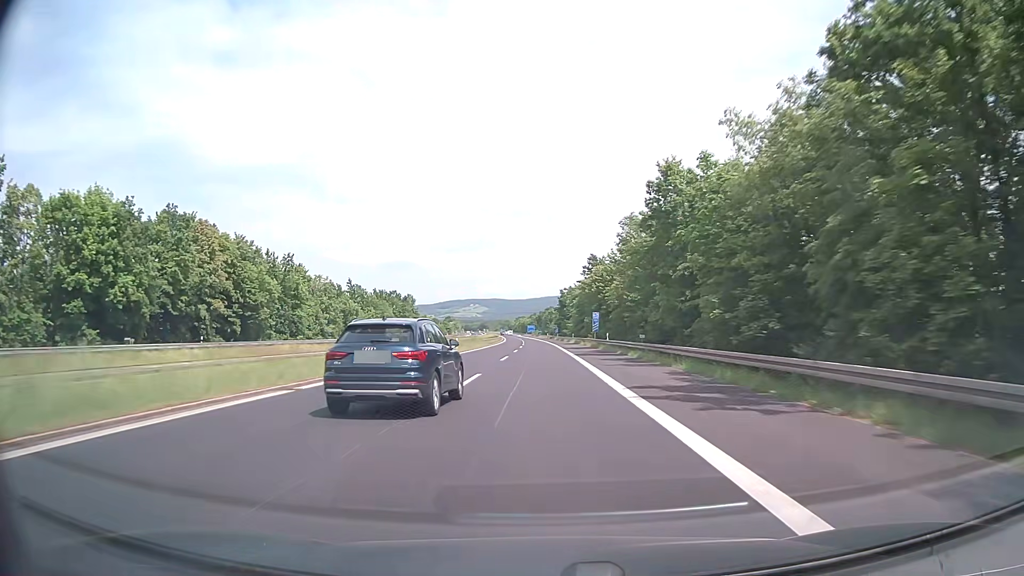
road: motorway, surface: asphalt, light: Day
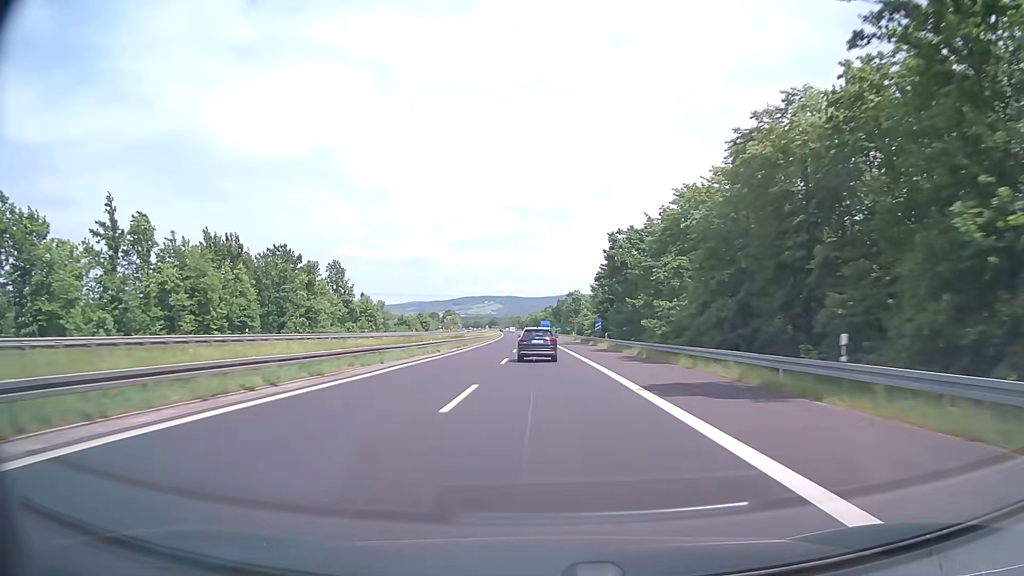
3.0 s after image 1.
(-1.0, +95.3) m; -1°
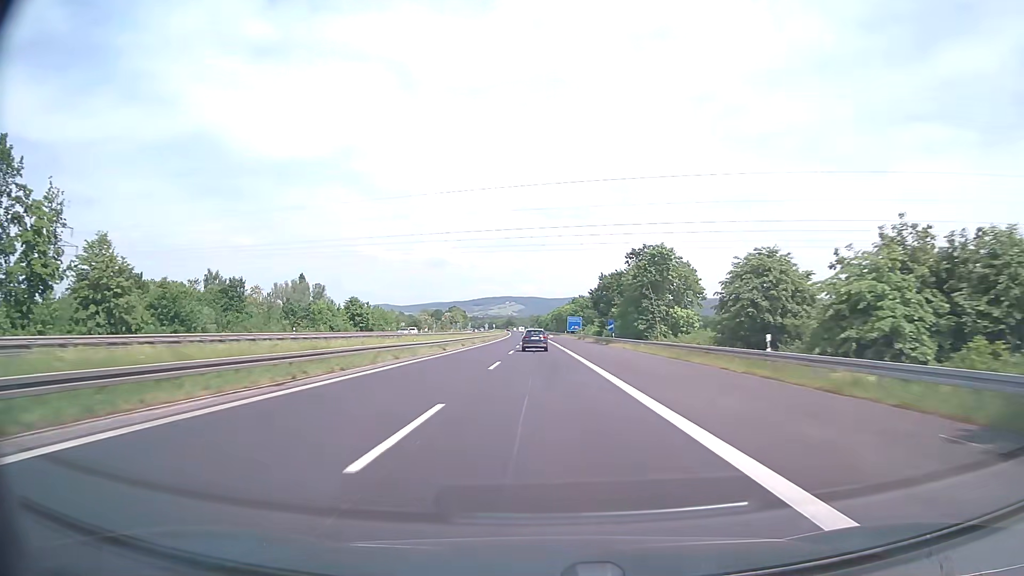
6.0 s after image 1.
(-1.8, +95.2) m; -2°
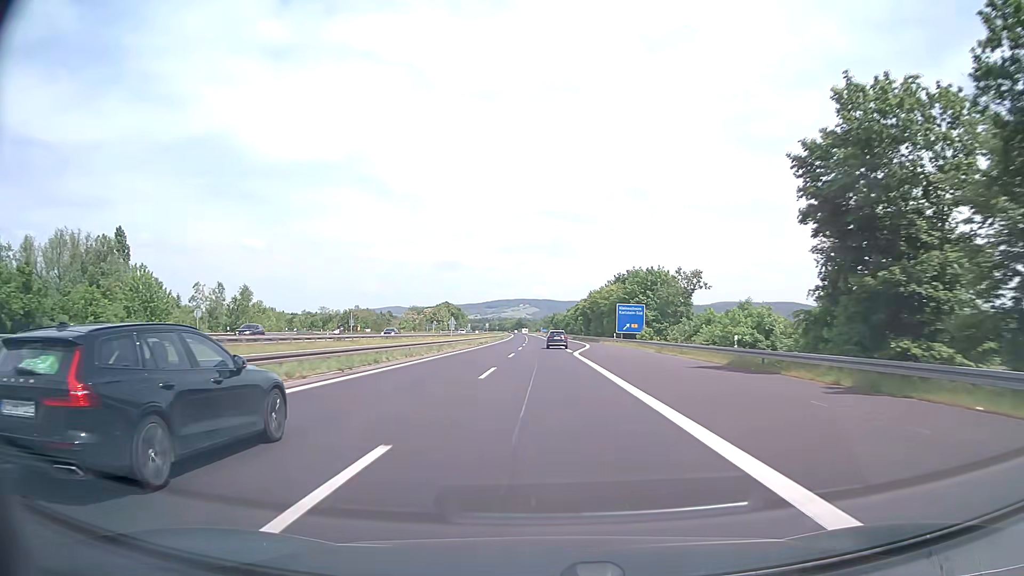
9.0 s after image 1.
(-1.0, +95.0) m; -1°
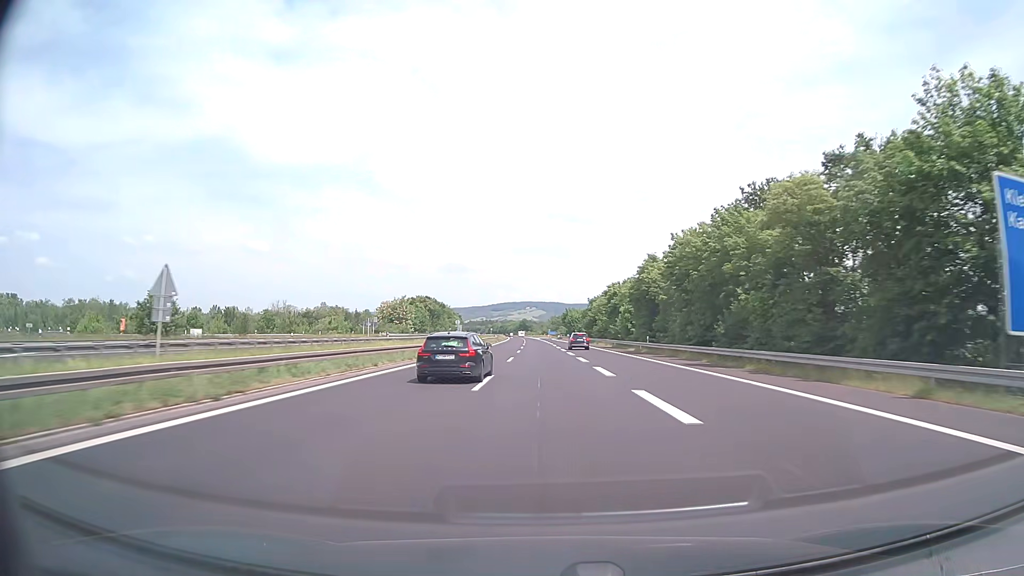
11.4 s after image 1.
(-0.6, +76.0) m; -1°
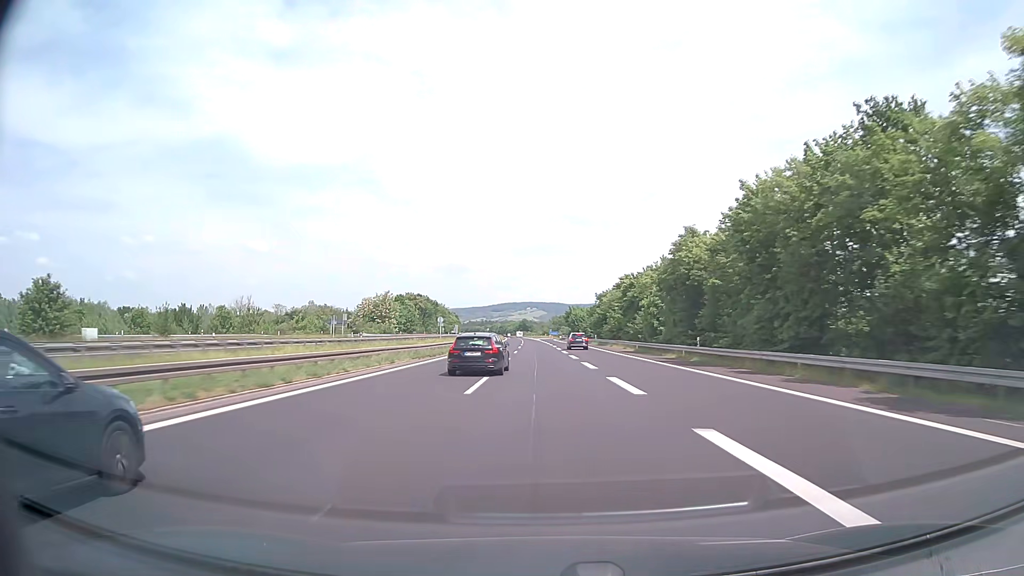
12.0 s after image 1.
(0.0, +19.0) m; 0°
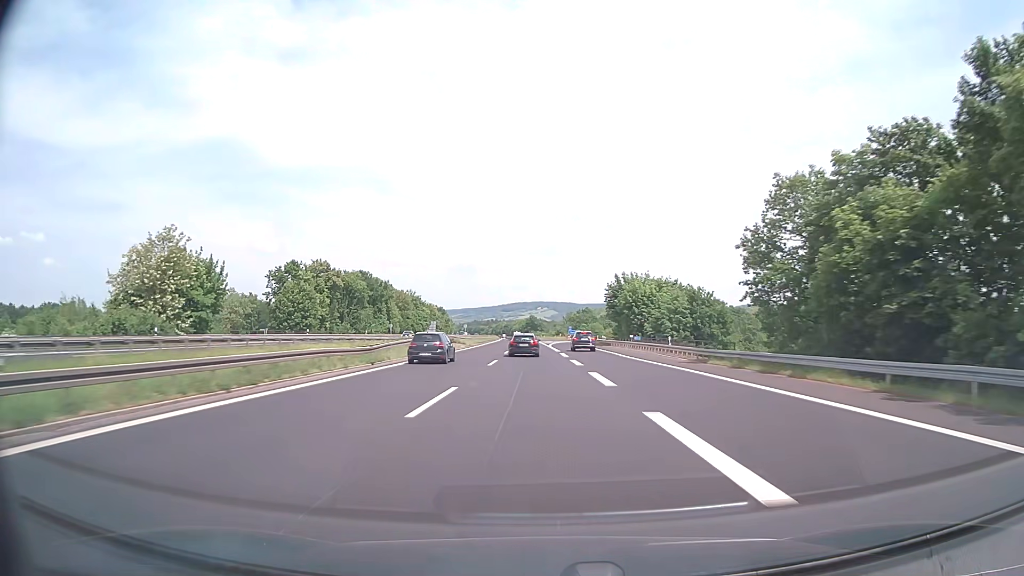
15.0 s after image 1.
(-0.8, +95.1) m; -1°
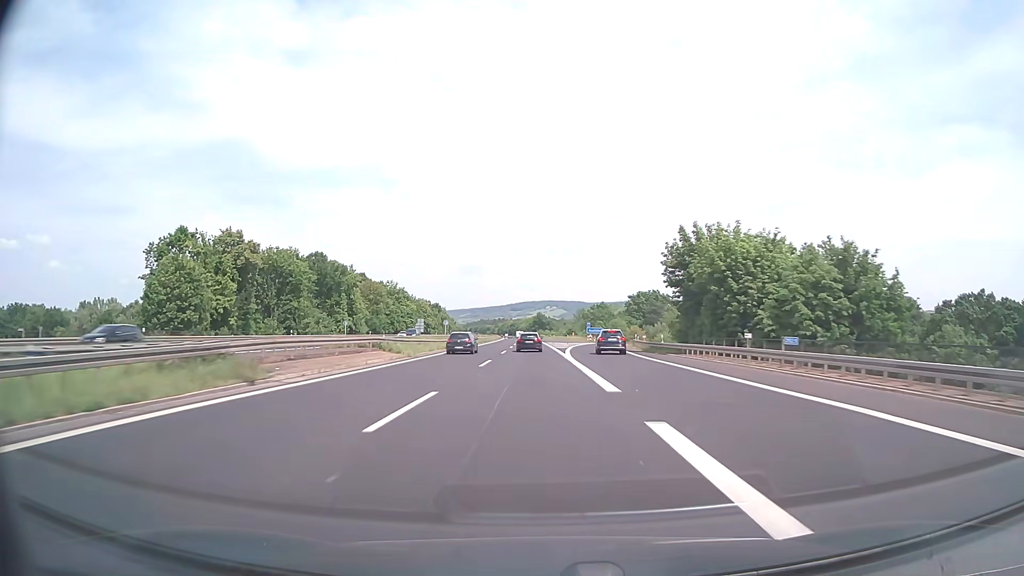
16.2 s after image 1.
(-0.1, +38.0) m; -1°
(0, +10) (0, +20) (0, +30) (0, +40) (-1, +50) (-1, +60) (-1, +70) (-1, +80) (-2, +90) (-2, +100) m
